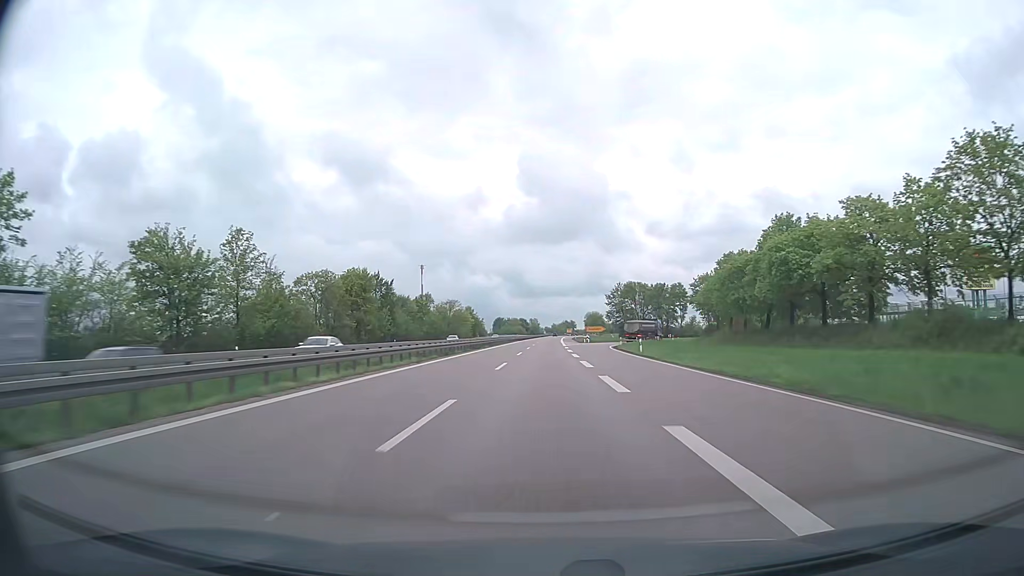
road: trunk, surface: asphalt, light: Day
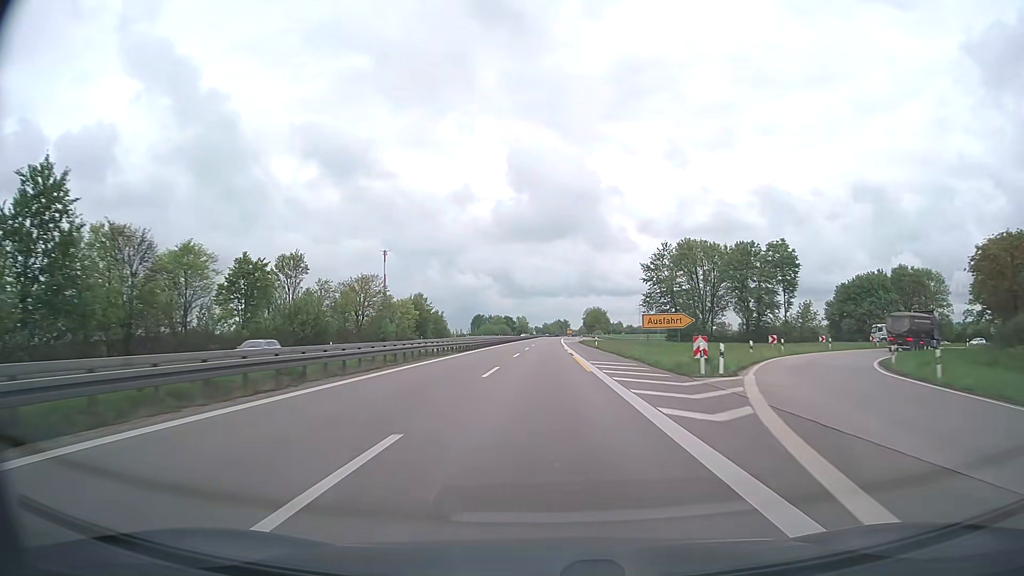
(+0.6, +77.3) m; +1°
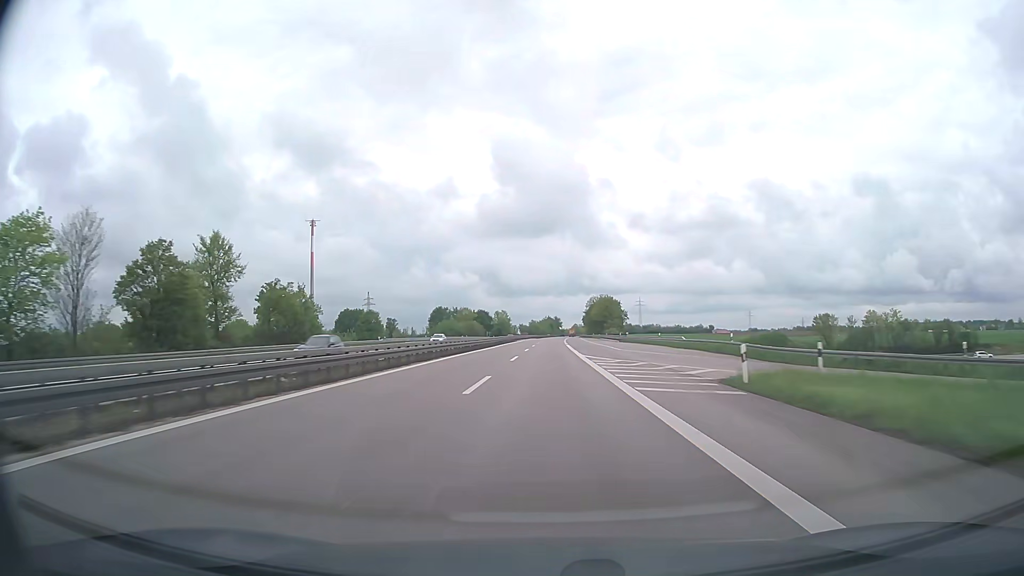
(+0.8, +96.6) m; +1°
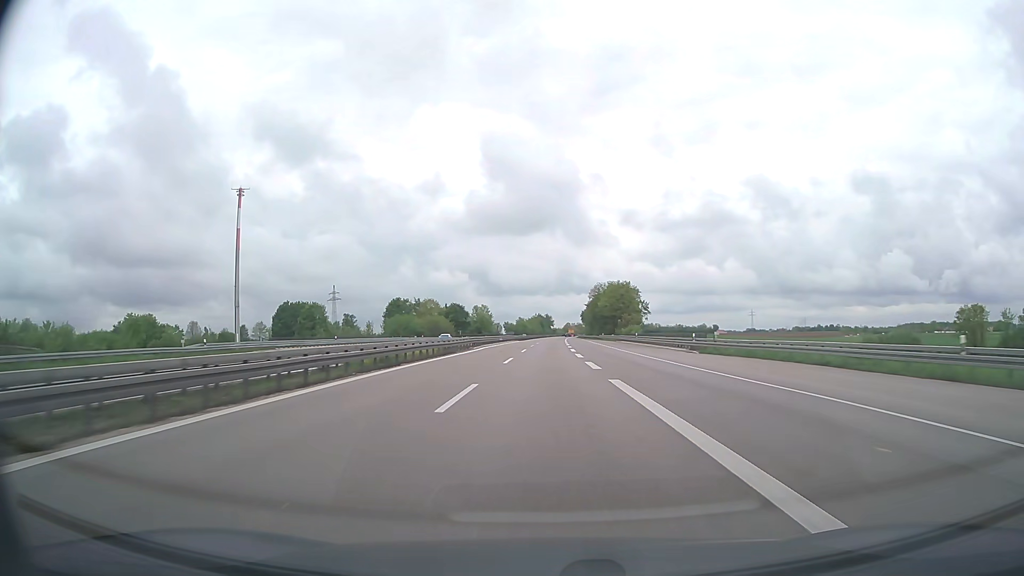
(+0.4, +58.0) m; +1°
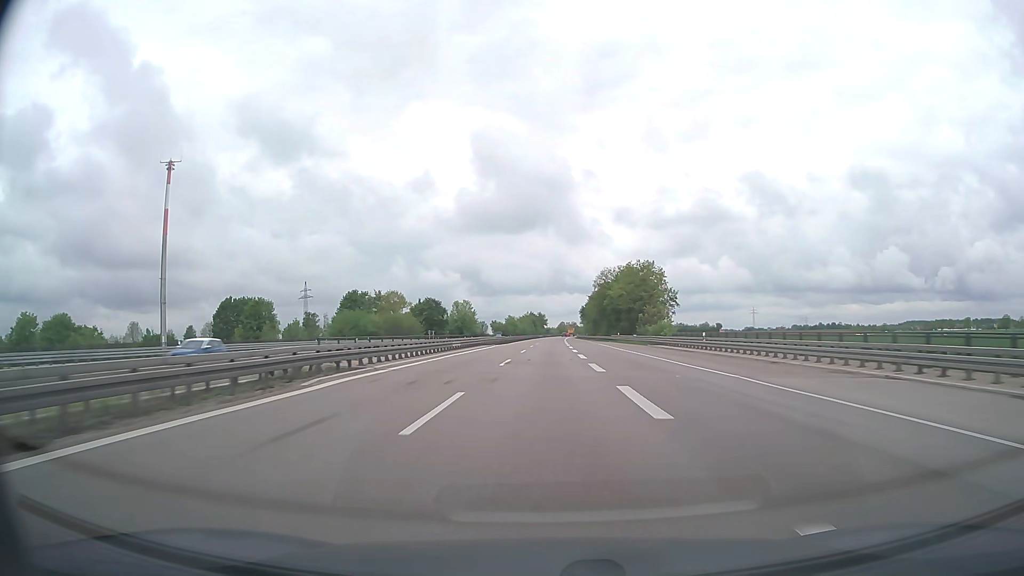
(+0.2, +38.6) m; +1°
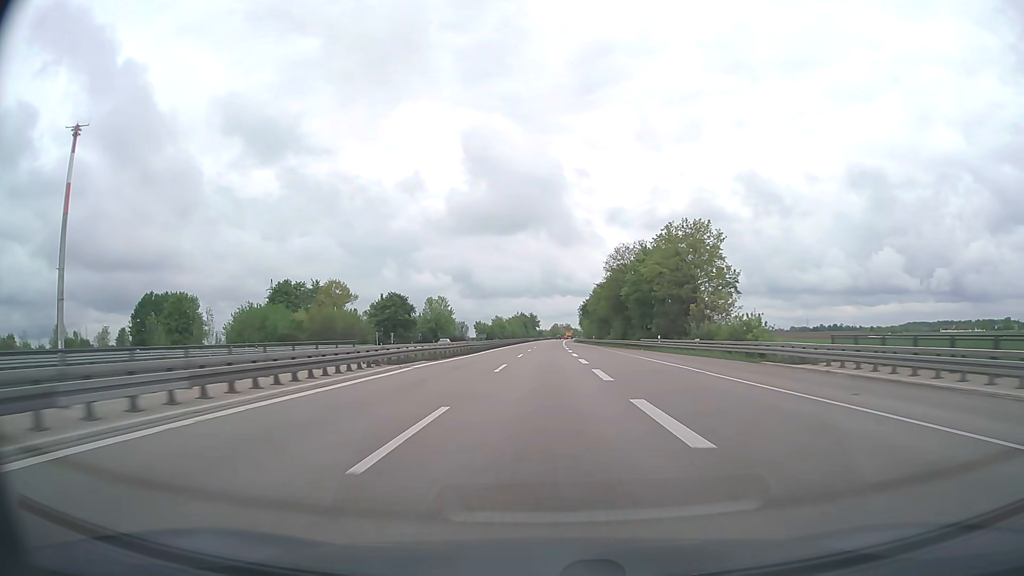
(+0.3, +38.6) m; +1°
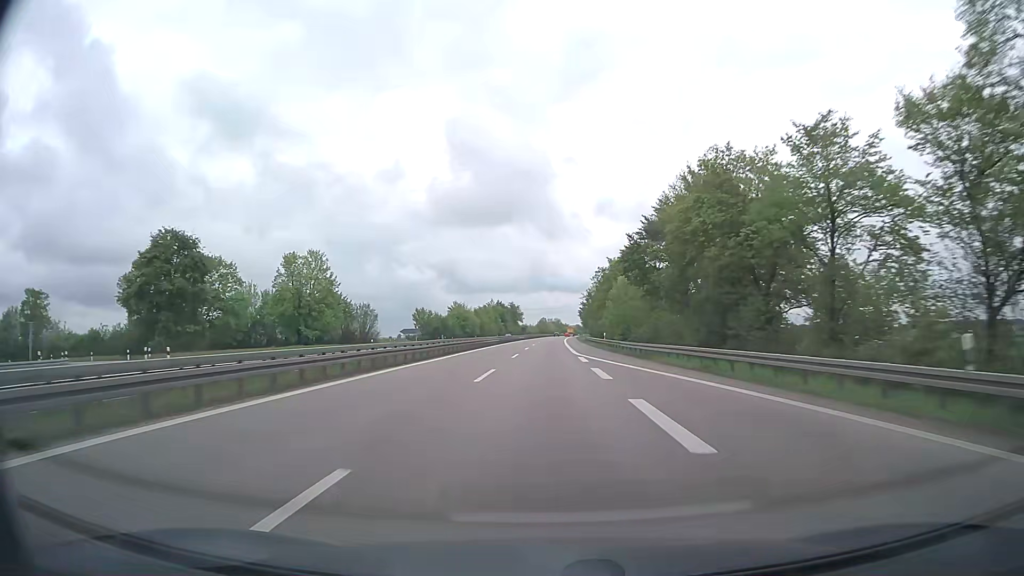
(+1.0, +96.6) m; +1°
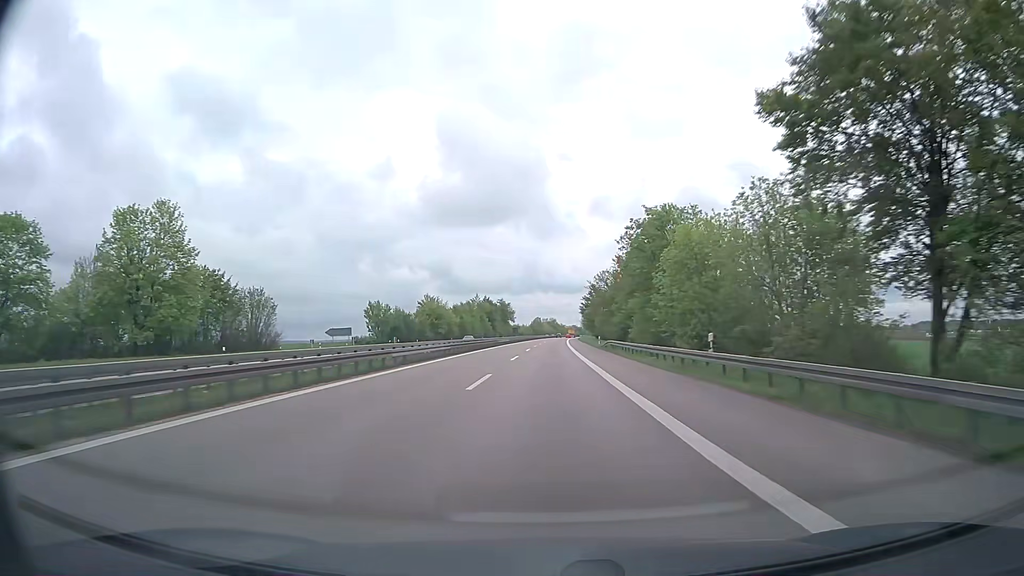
(+0.1, +38.7) m; 0°
(0, +10) (0, +20) (0, +30) (0, +40) (0, +50) (+1, +60) (+1, +70) (+1, +80) (+1, +90) (+2, +100) m
